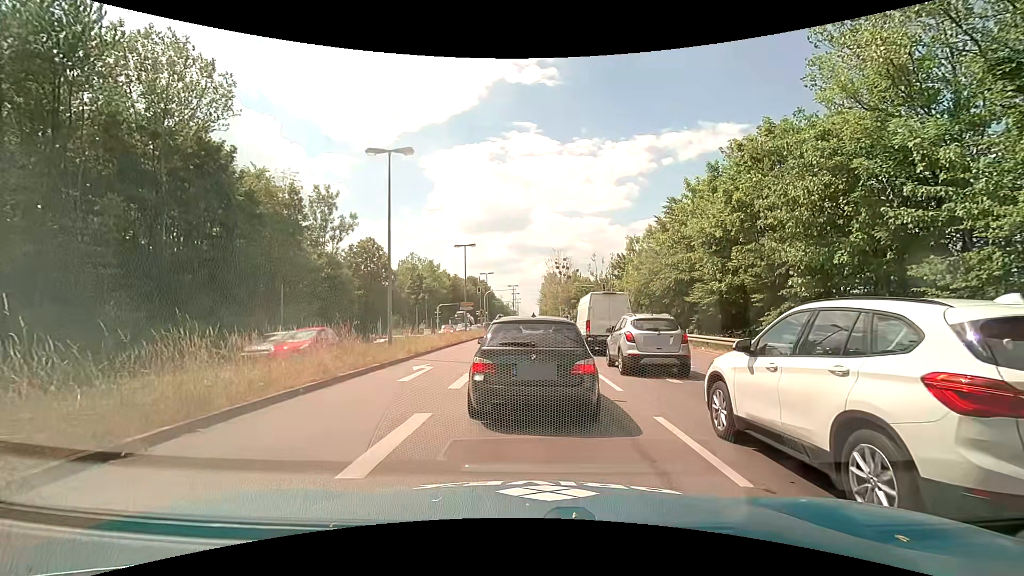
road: primary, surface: asphalt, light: Day
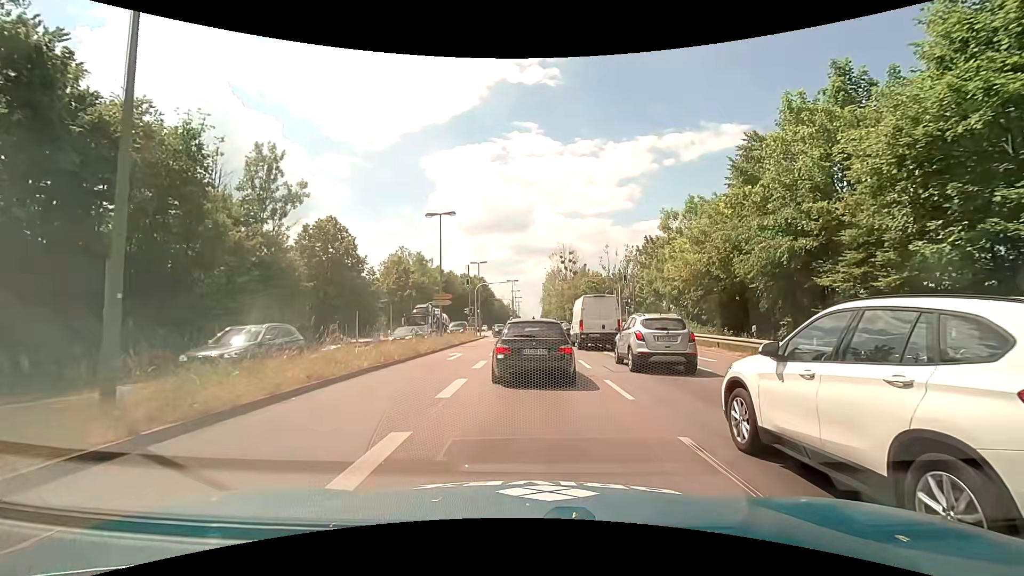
(+0.1, +13.8) m; 0°
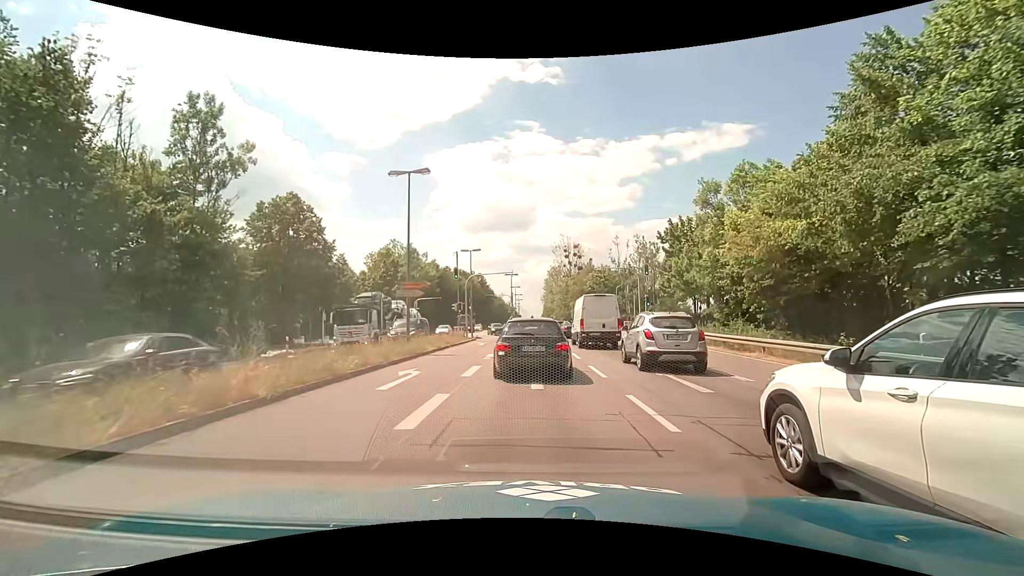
(0.0, +8.8) m; -1°
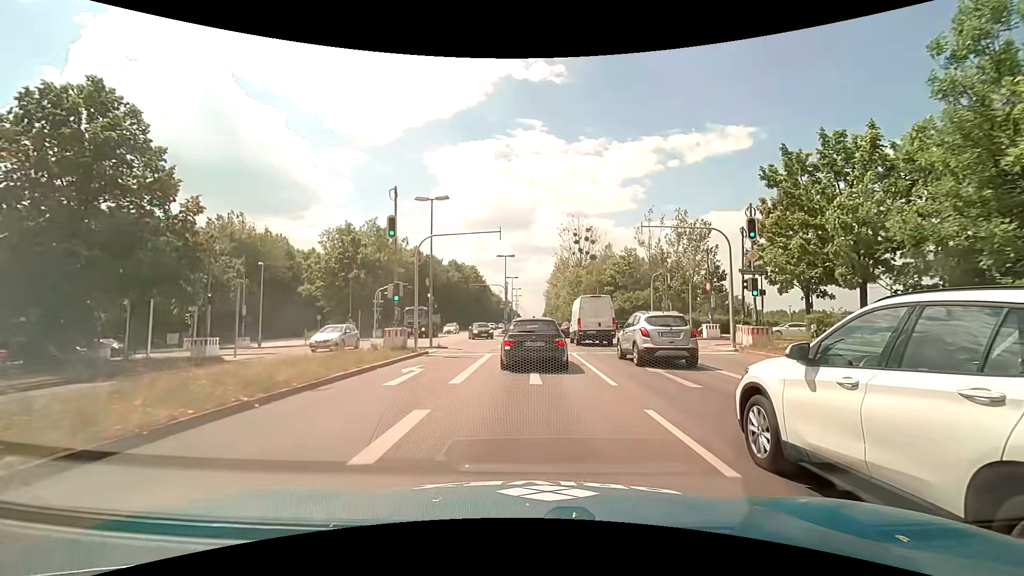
(+0.4, +19.8) m; +1°
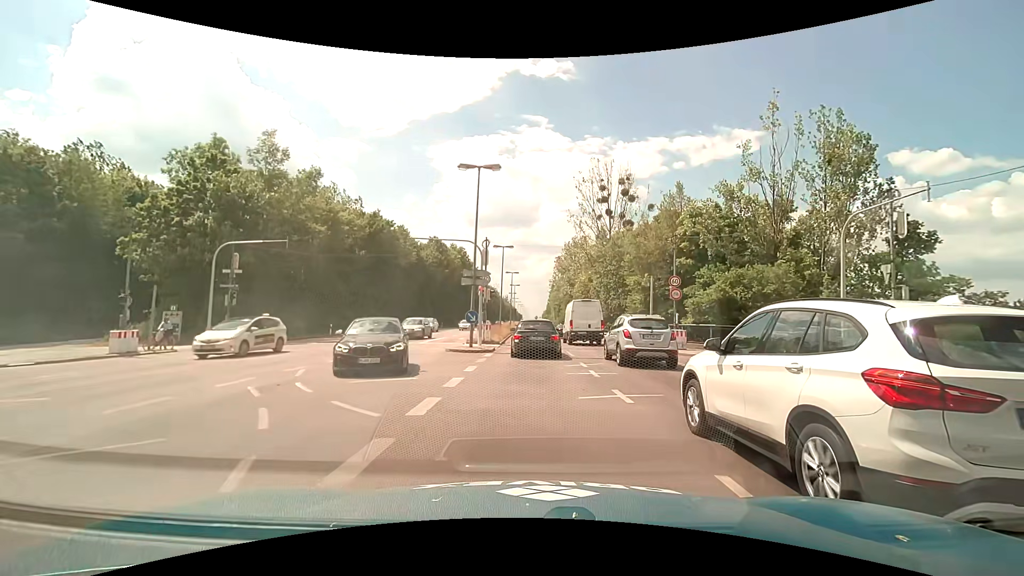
(+0.3, +30.0) m; 0°
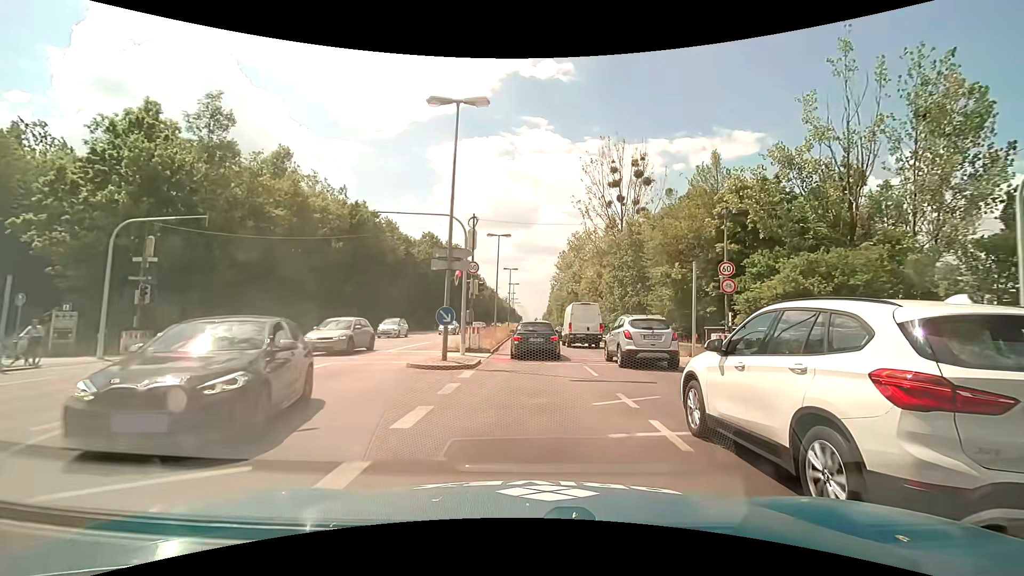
(0.0, +7.1) m; 0°
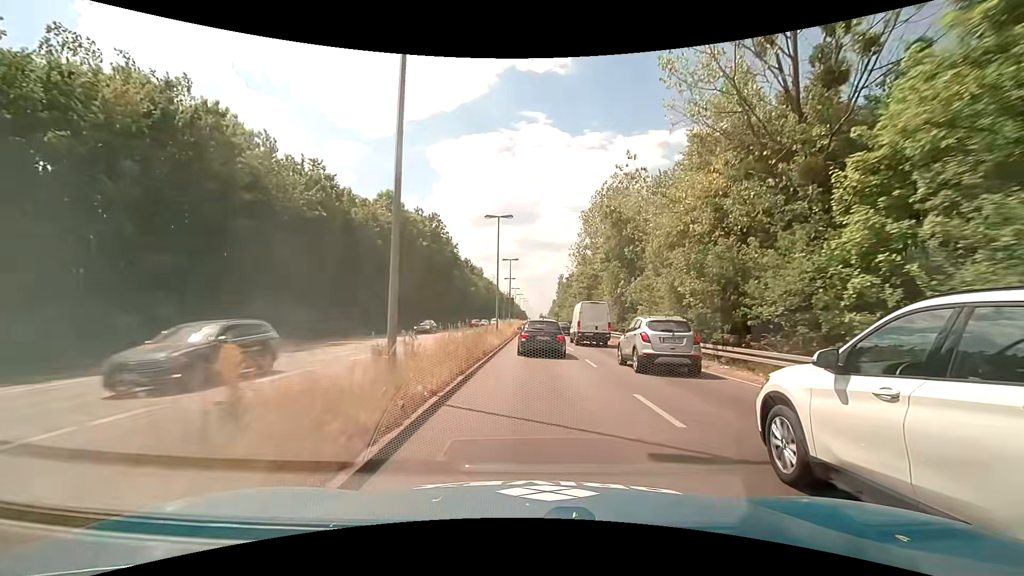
(-0.1, +31.3) m; 0°
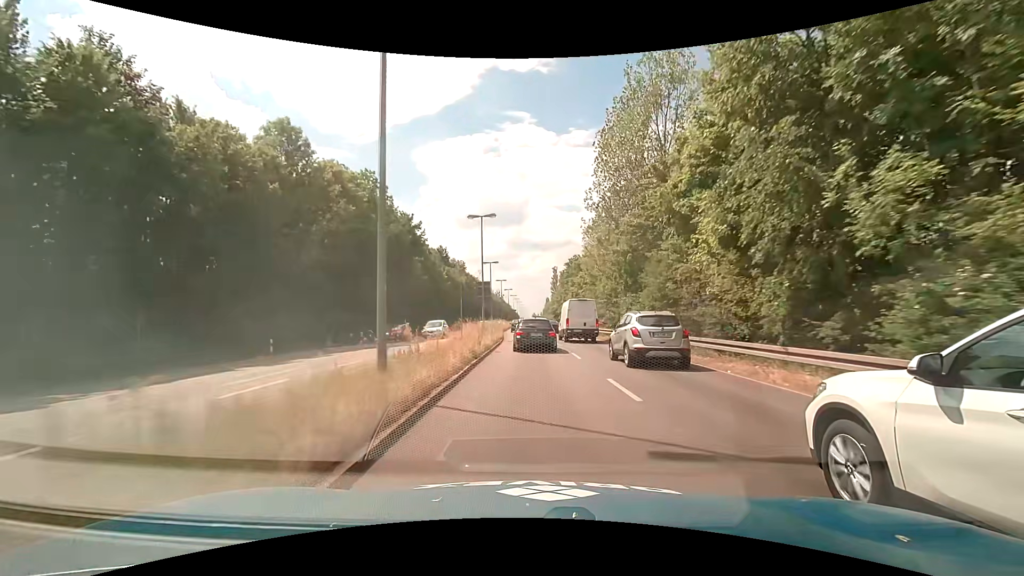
(+0.2, +25.3) m; +1°
(0, +10) (0, +20) (0, +30) (0, +40) (-1, +50) (-1, +60) (-1, +70) (-1, +80) (-1, +90) (-1, +100) m
